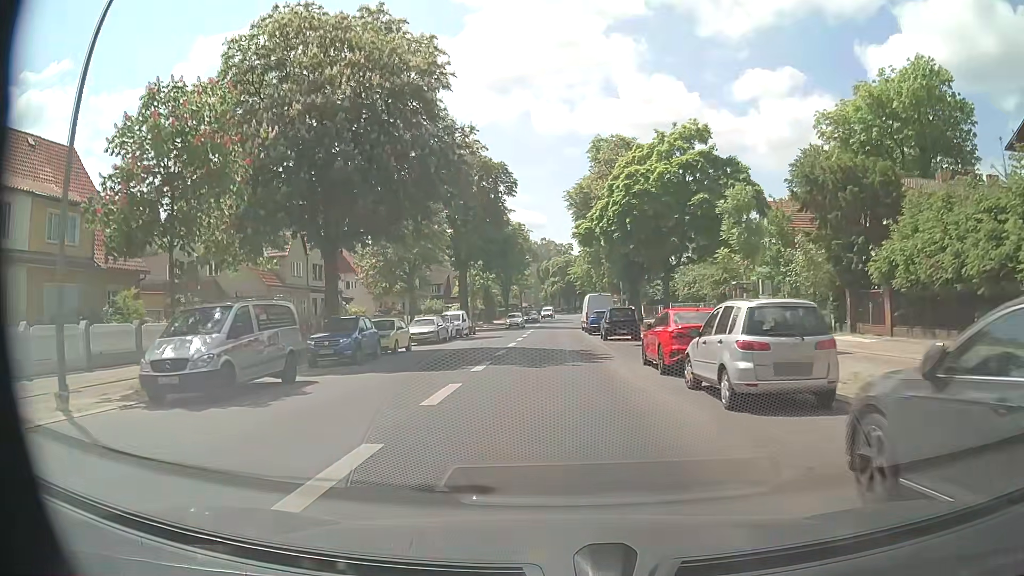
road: secondary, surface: asphalt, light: Day
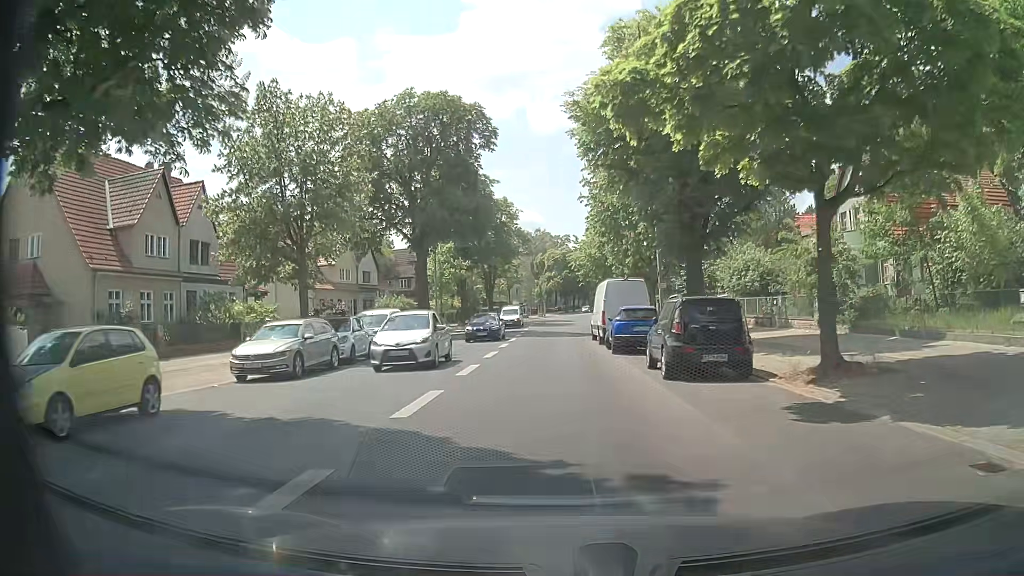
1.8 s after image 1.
(+0.2, +19.3) m; +1°
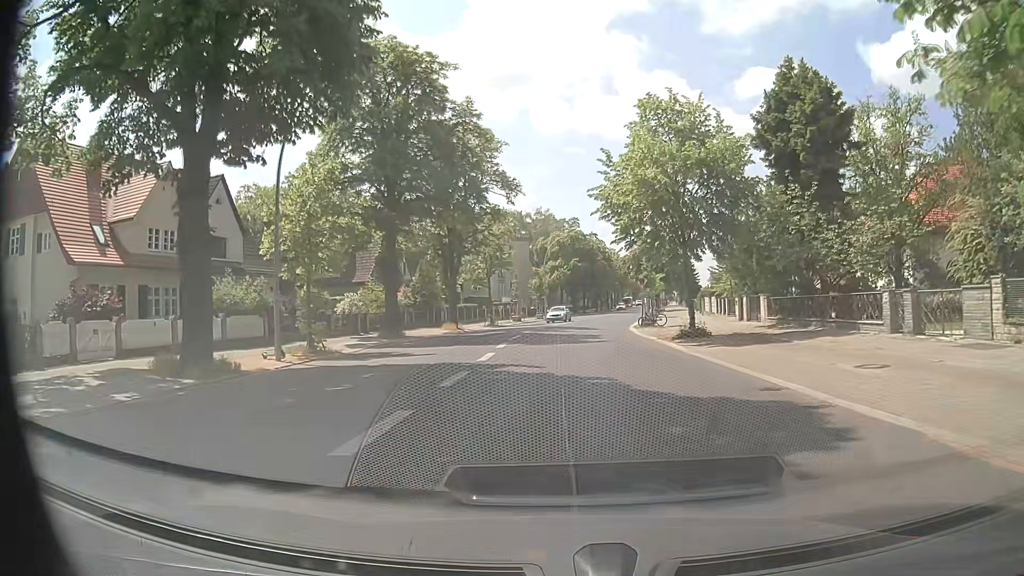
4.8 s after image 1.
(-0.1, +32.6) m; -1°
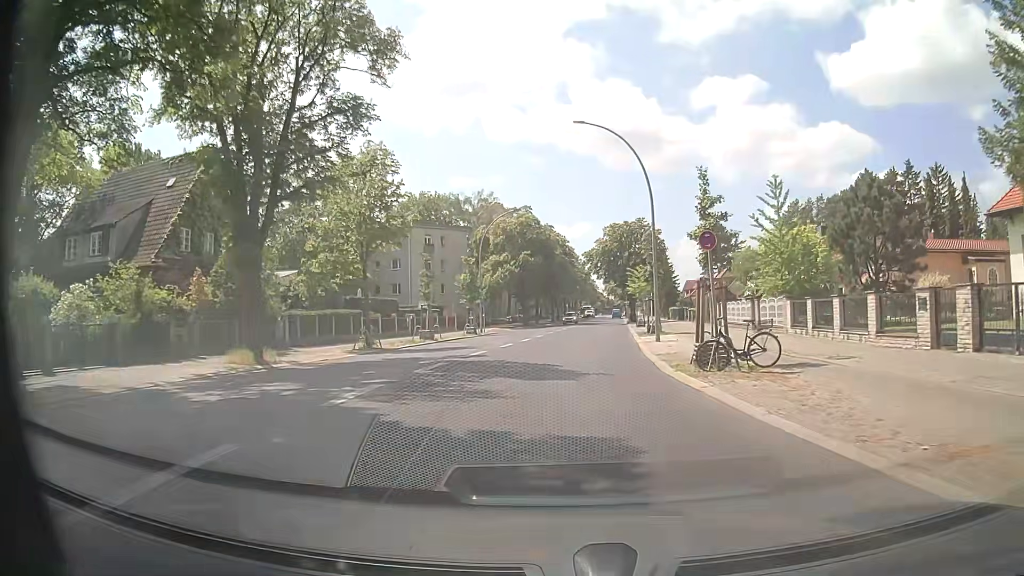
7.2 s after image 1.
(+1.0, +26.5) m; +4°
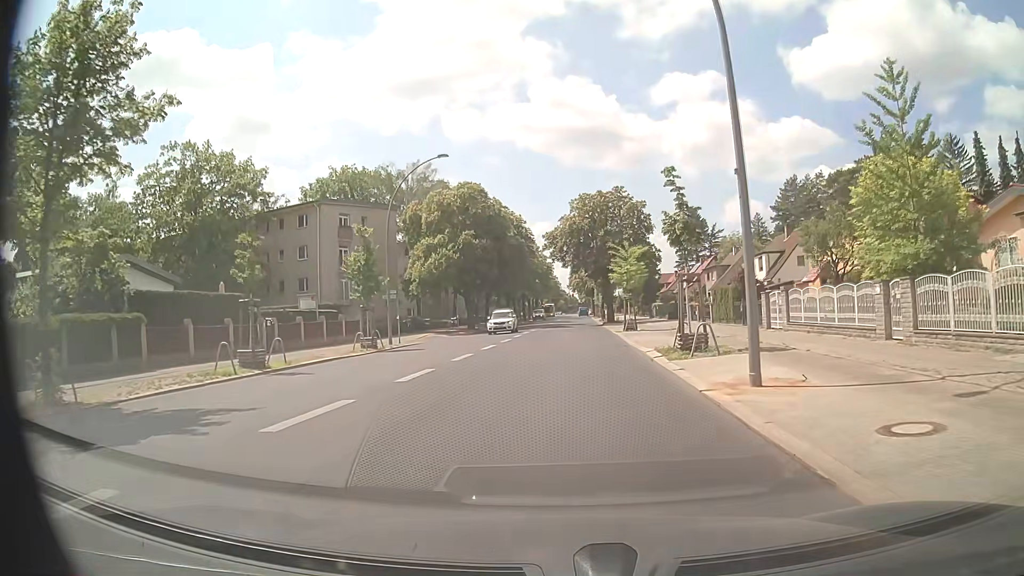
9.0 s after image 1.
(+0.7, +19.7) m; +4°
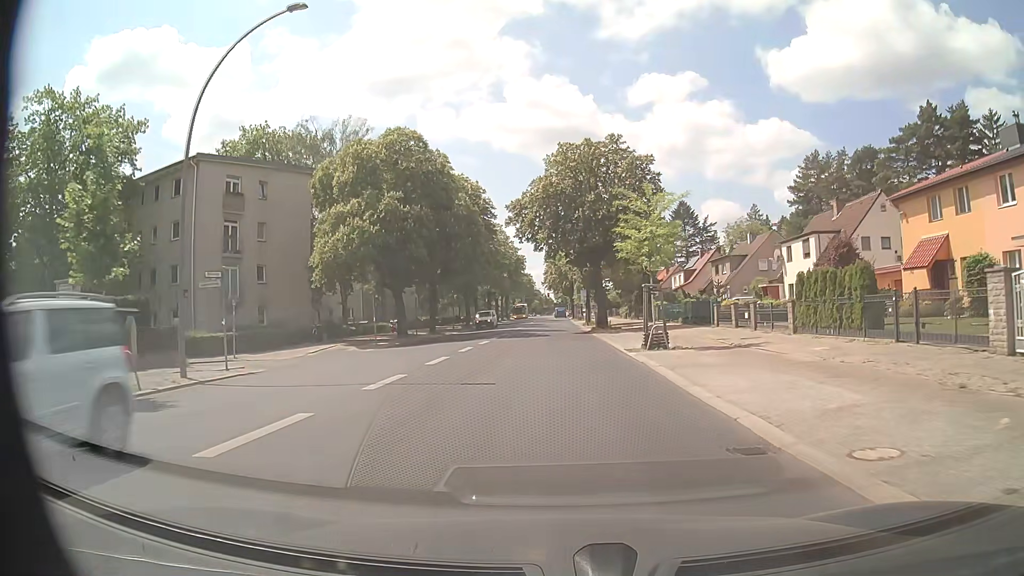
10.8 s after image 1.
(+0.3, +19.5) m; +2°
